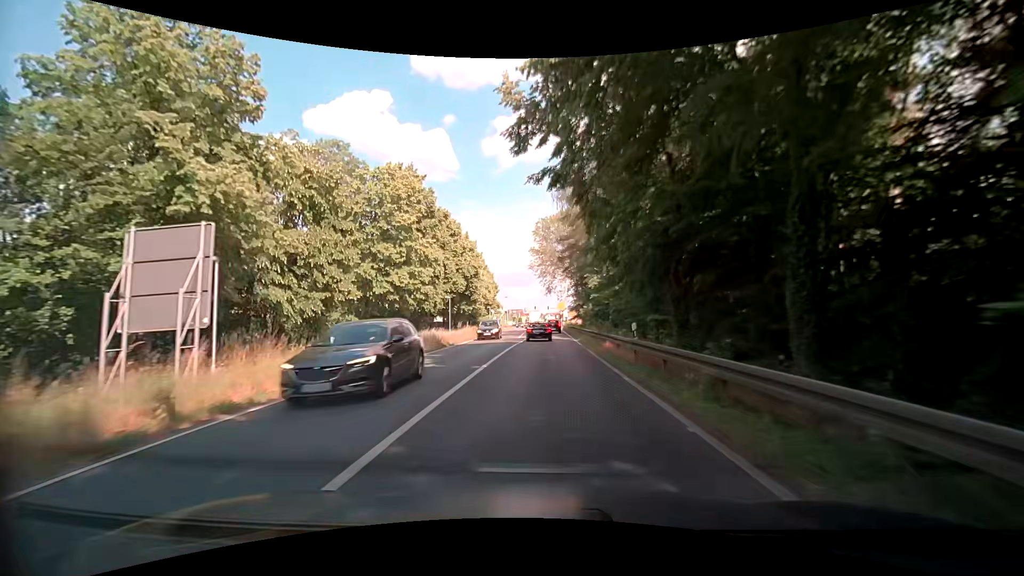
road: primary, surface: asphalt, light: Day
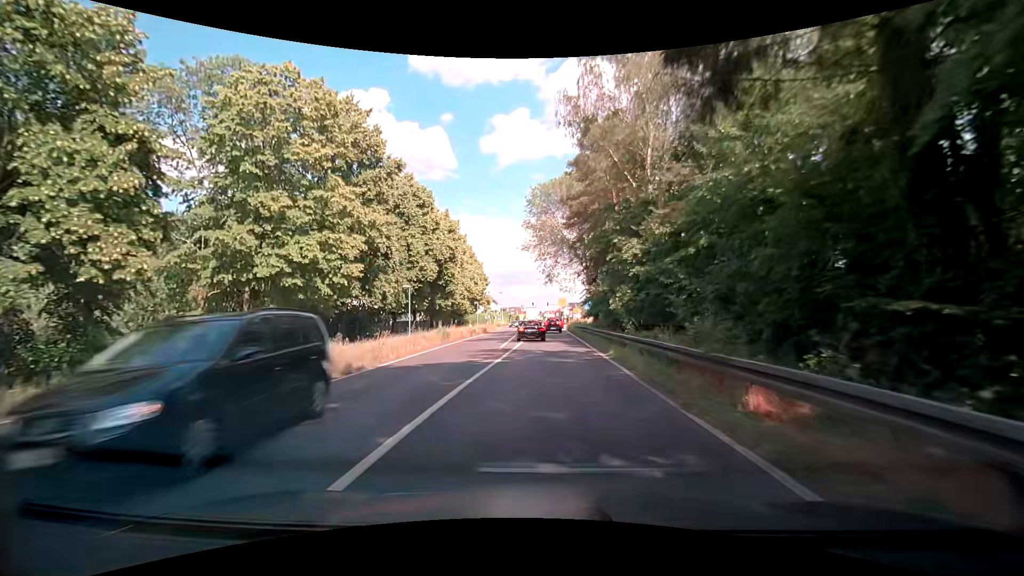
(+0.1, +16.5) m; +1°
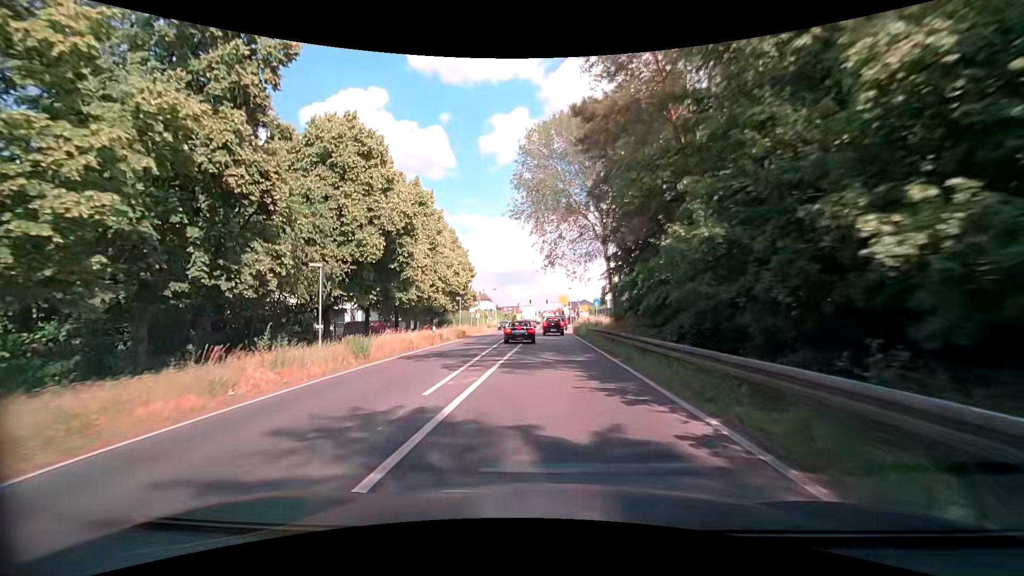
(0.0, +15.6) m; -1°
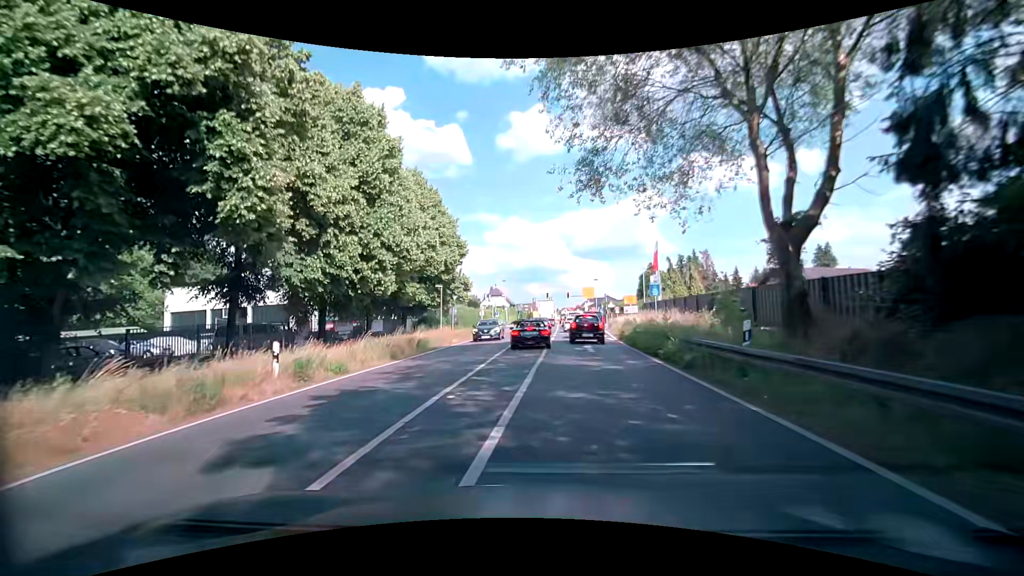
(-0.1, +21.2) m; -1°
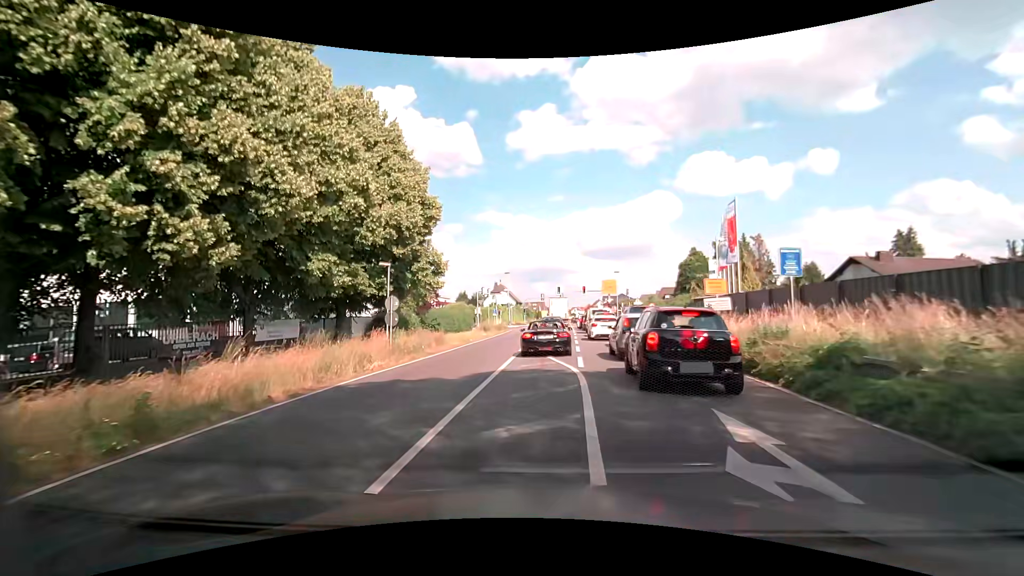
(-0.4, +16.8) m; -2°
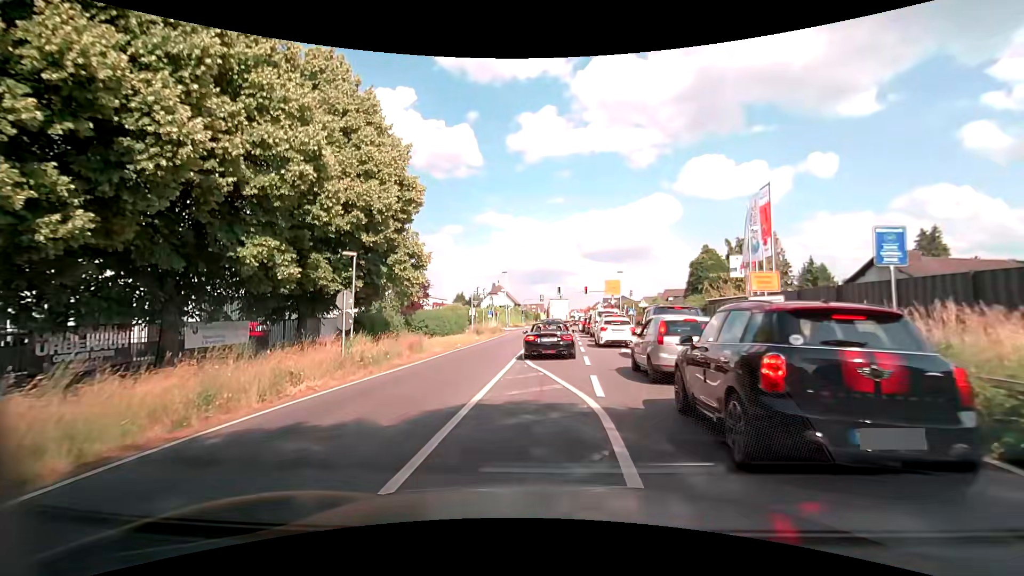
(+0.1, +4.7) m; 0°
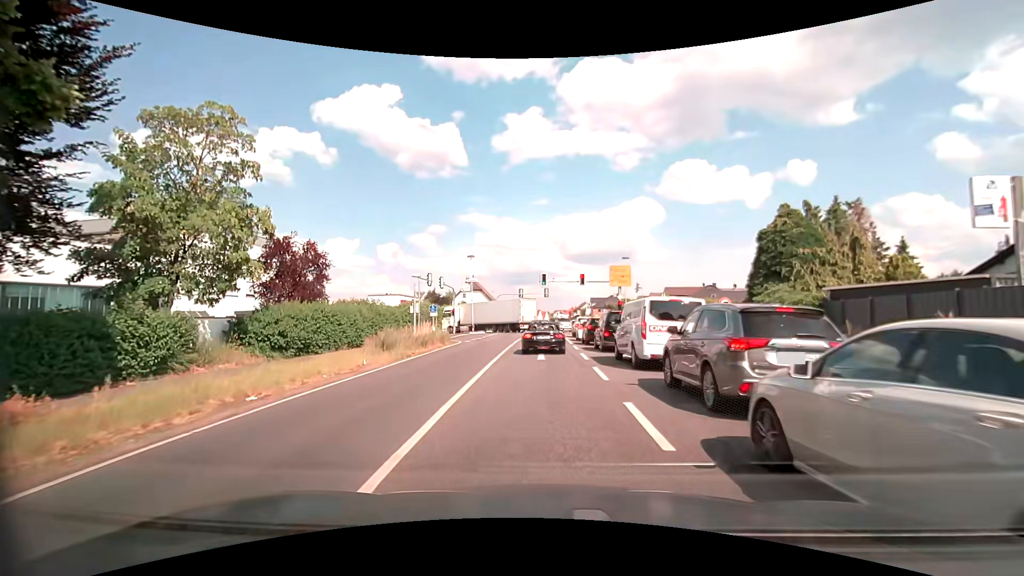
(+0.6, +21.7) m; +2°
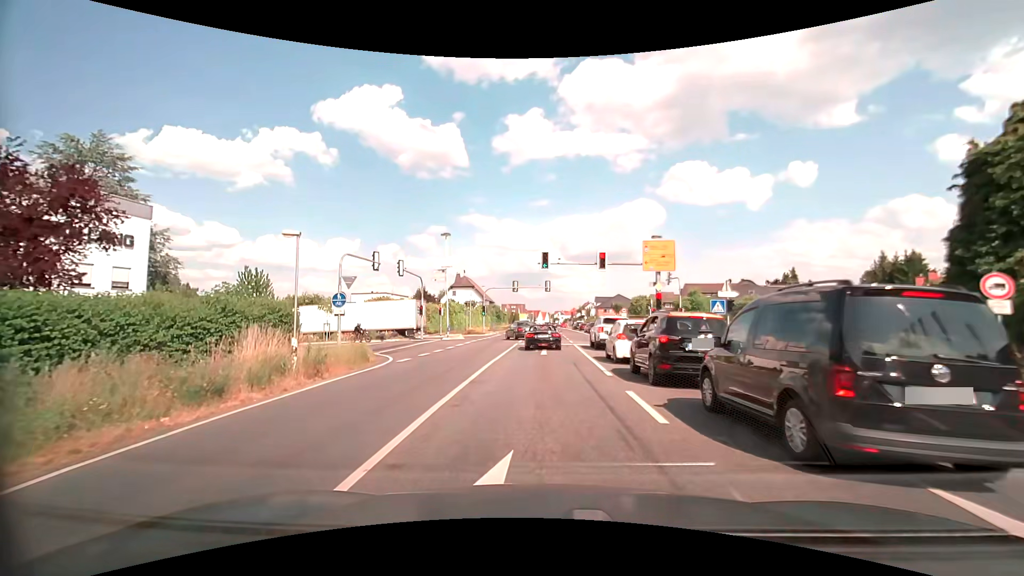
(+0.1, +16.7) m; +1°
